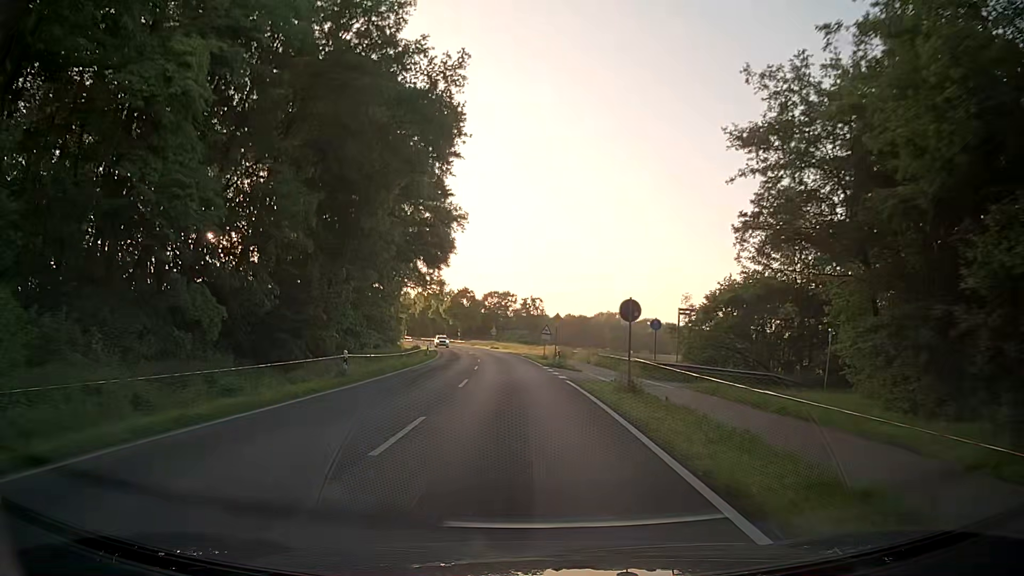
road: secondary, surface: asphalt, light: Day
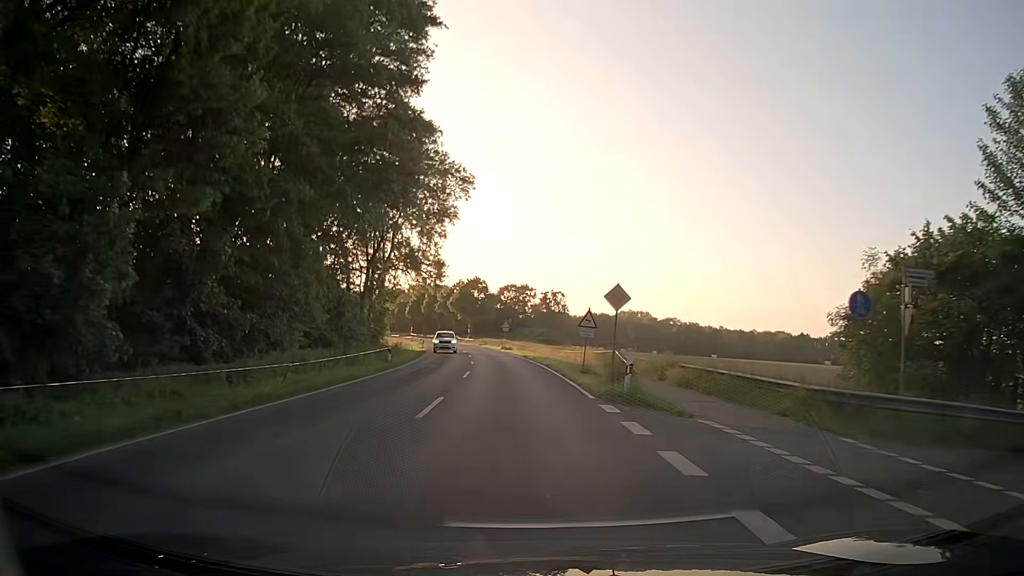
(-0.2, +20.6) m; -2°
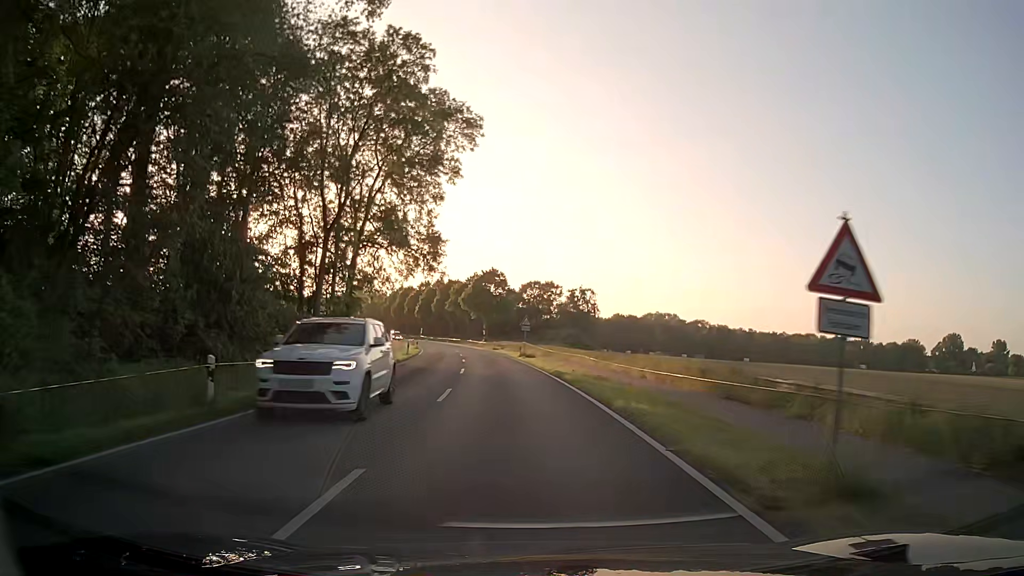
(-0.2, +20.4) m; -2°
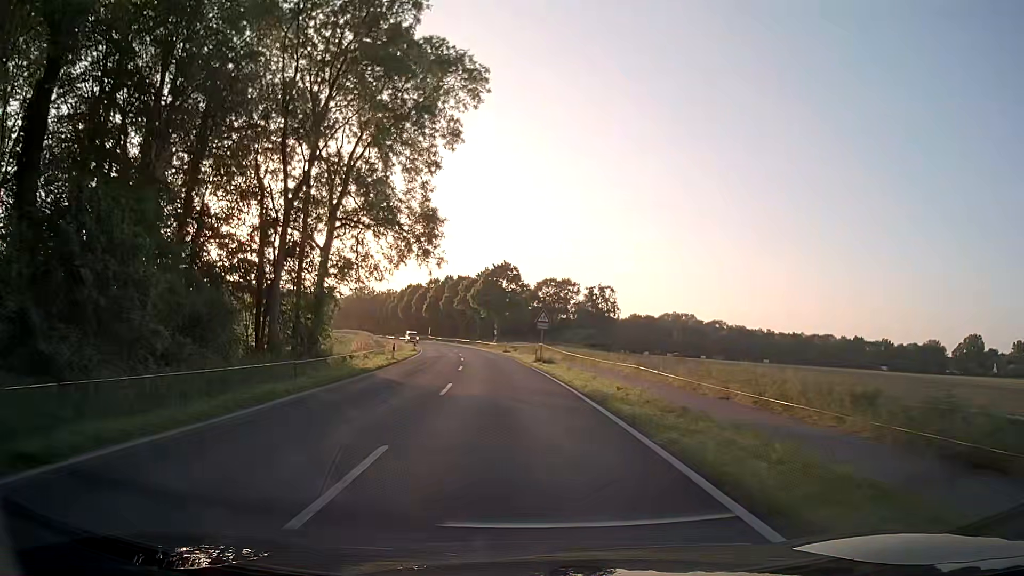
(-0.1, +10.2) m; -1°
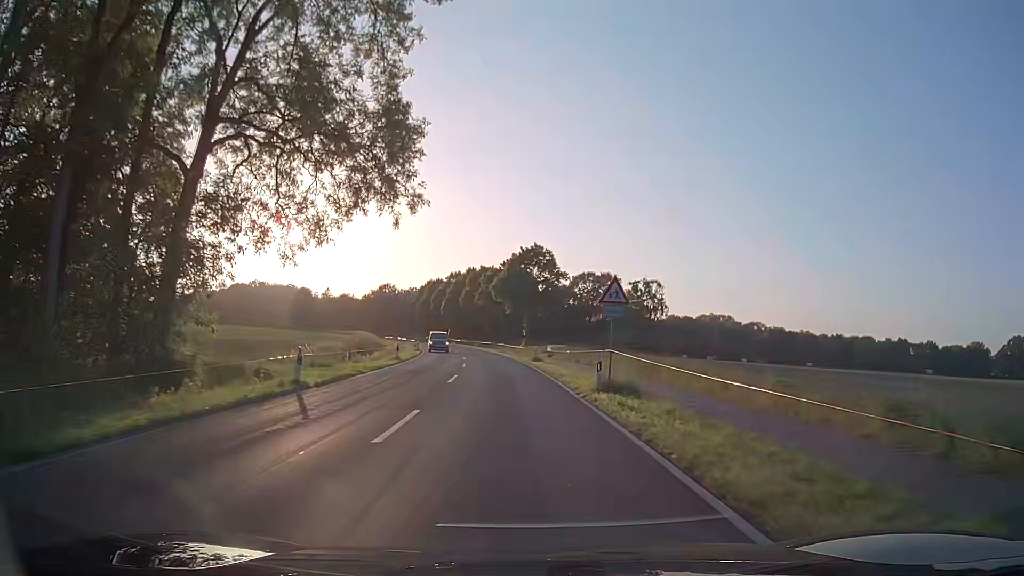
(-0.5, +20.3) m; -3°
